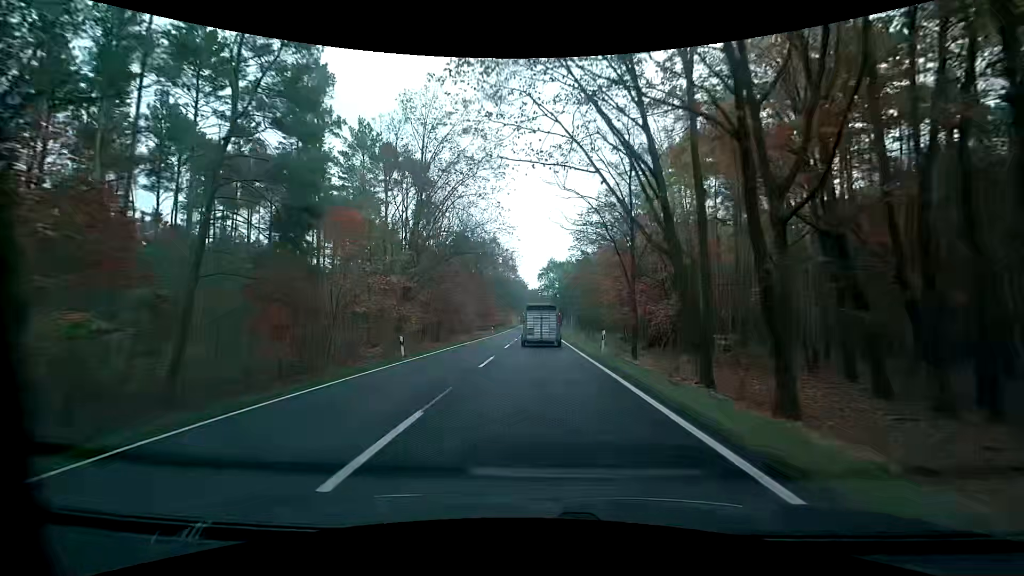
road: primary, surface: asphalt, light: Day
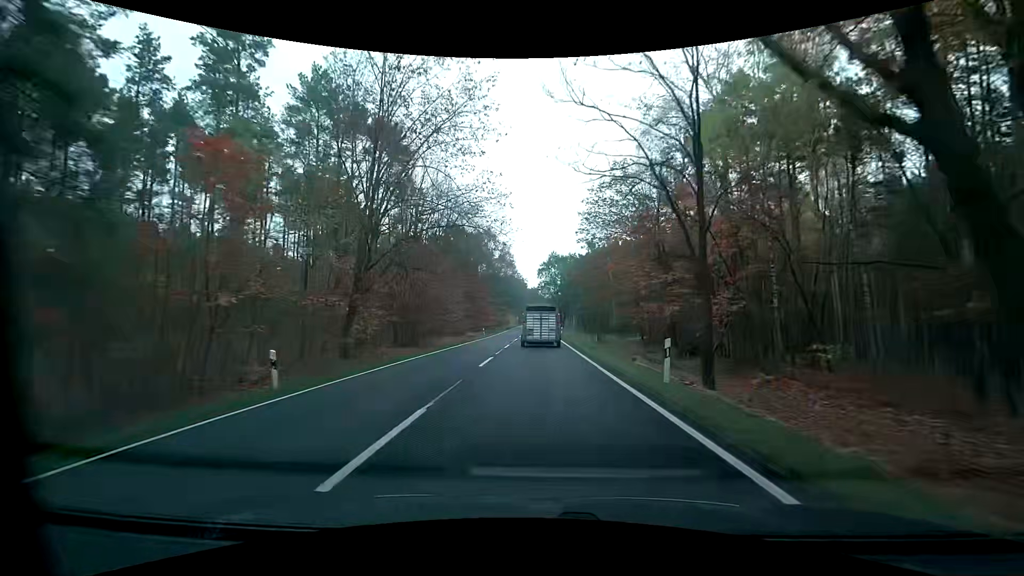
(+0.1, +11.7) m; +1°
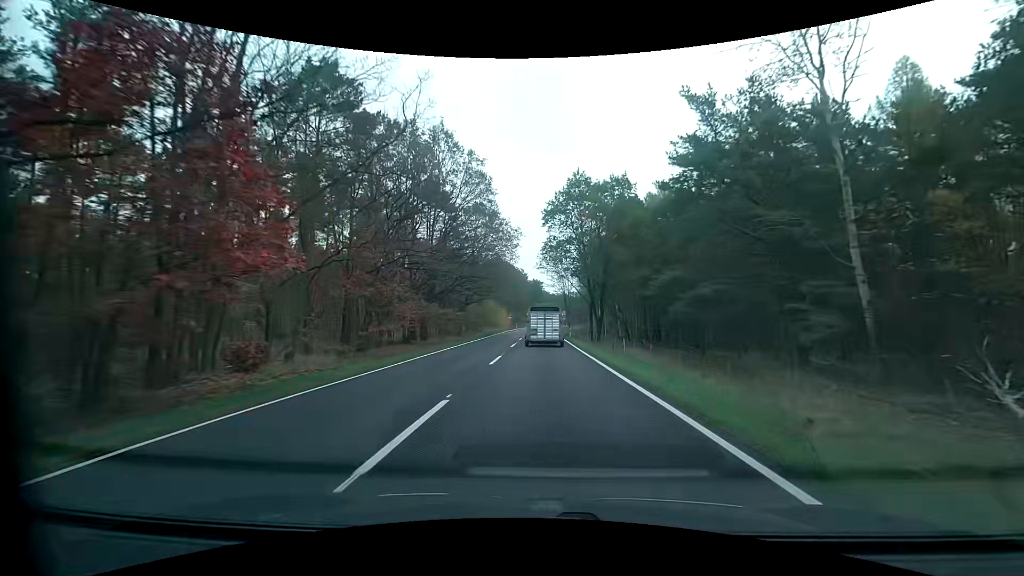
(0.0, +59.6) m; 0°
(0, +10) (0, +20) (0, +30) (0, +40) (0, +50) (0, +60) (0, +70) (0, +80) (+1, +90) (+1, +100) m
